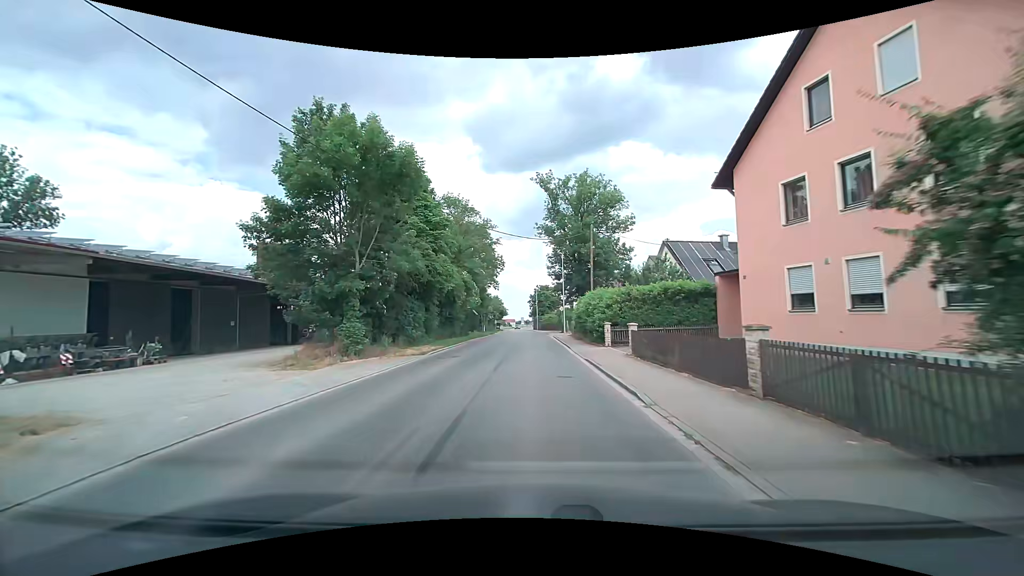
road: tertiary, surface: asphalt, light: Day
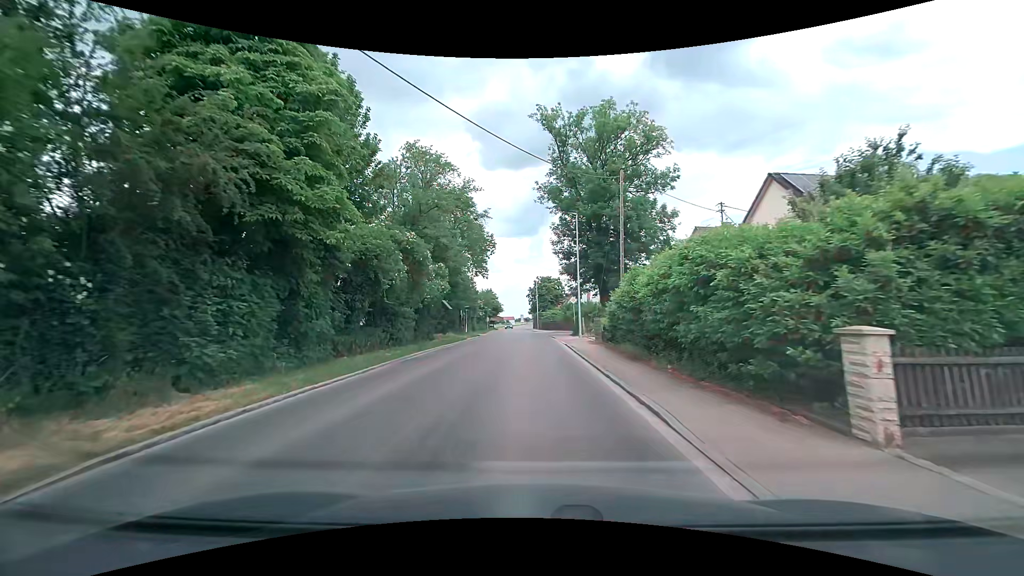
(+0.1, +17.9) m; 0°
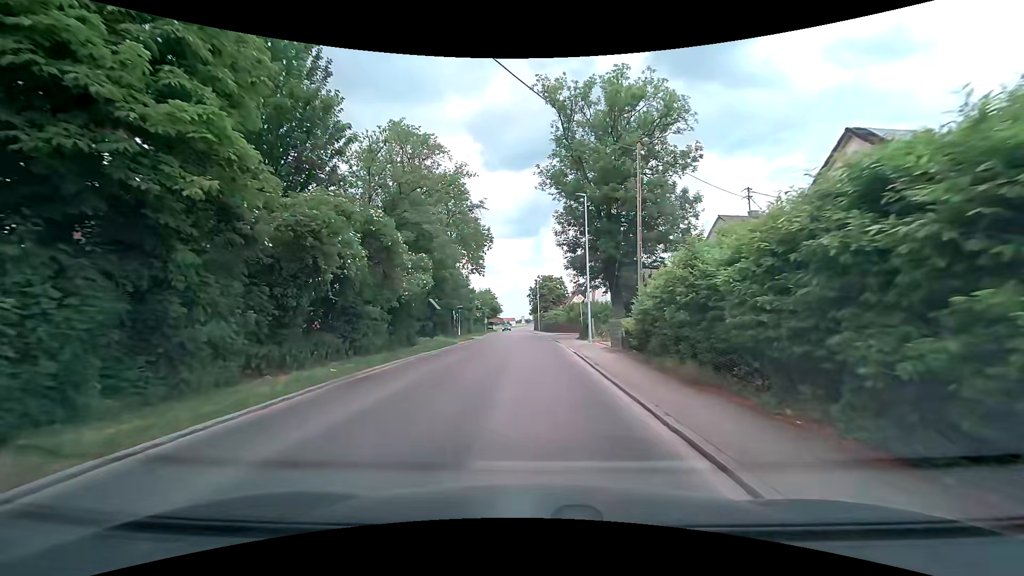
(0.0, +5.3) m; +1°
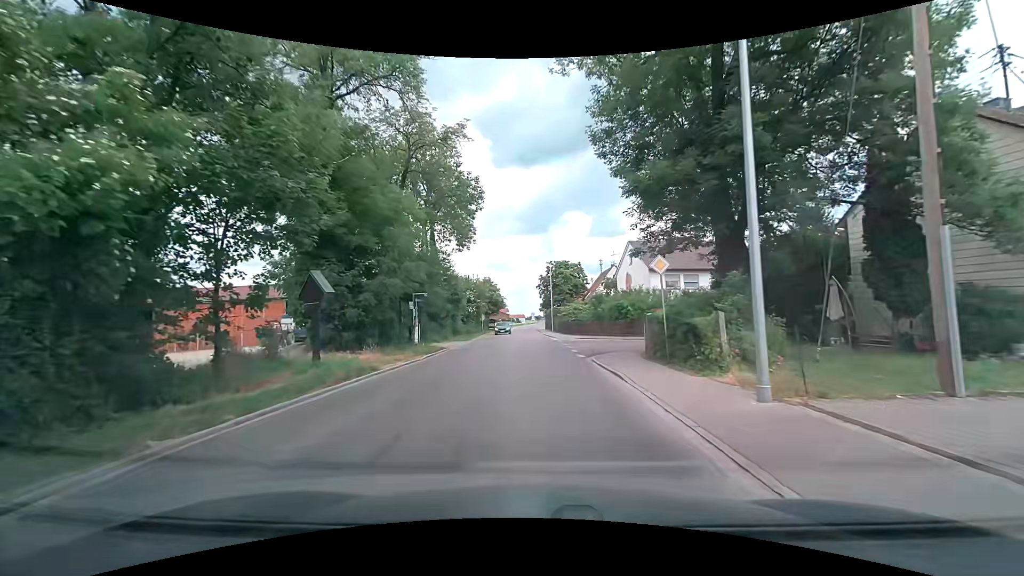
(-0.3, +19.8) m; -2°
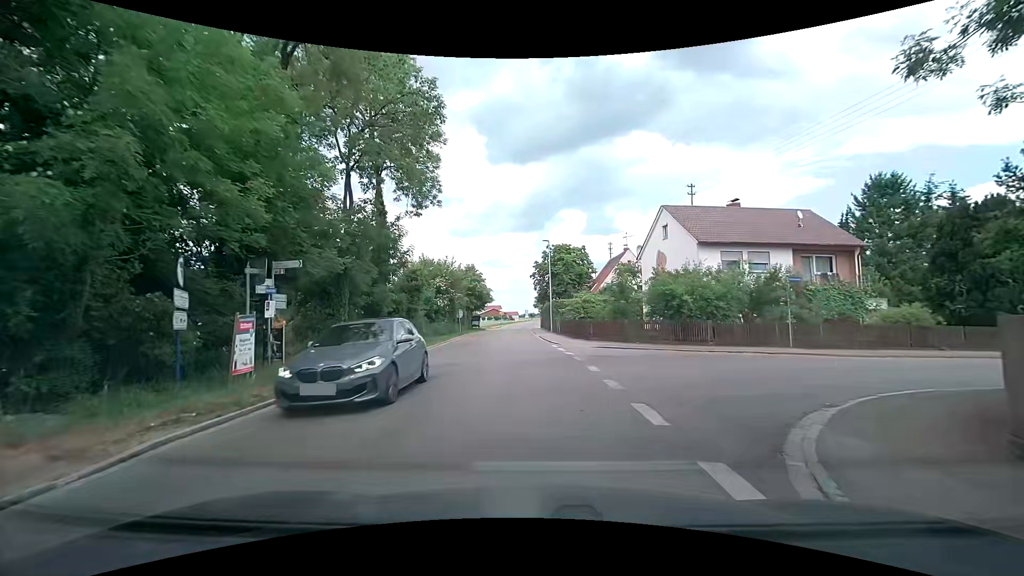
(+0.1, +15.0) m; +1°
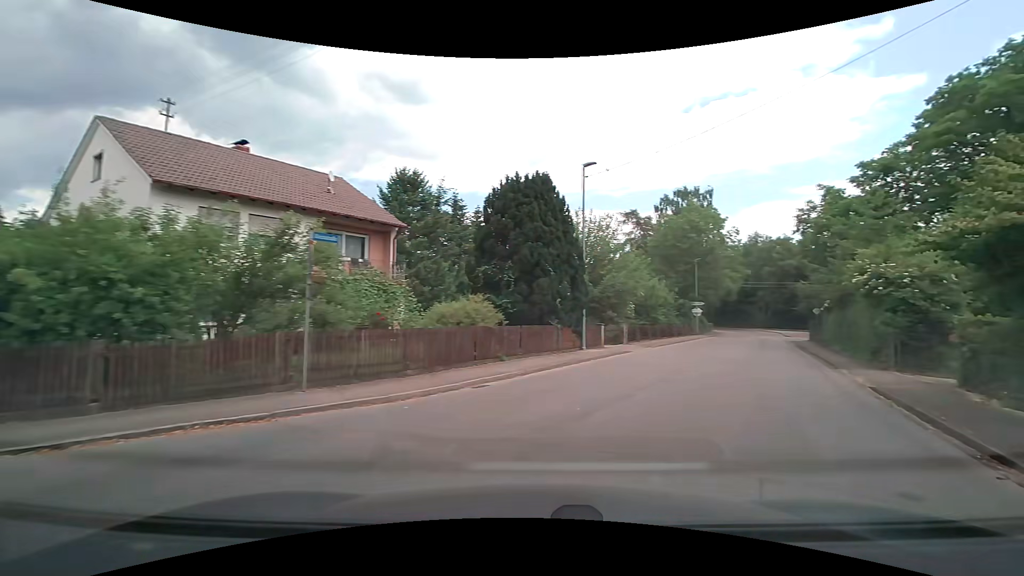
(+4.4, +13.2) m; +51°
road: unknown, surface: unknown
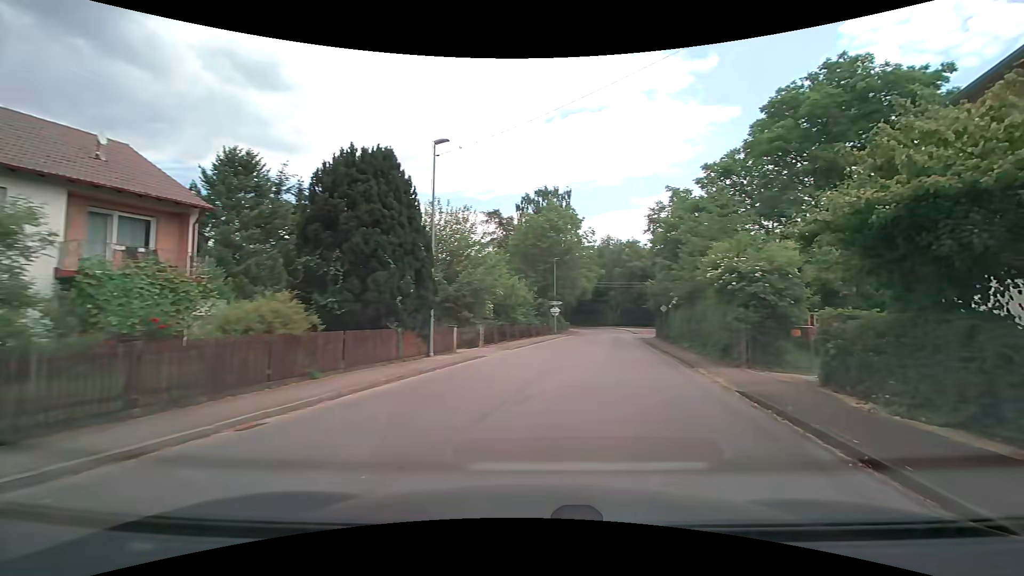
(+0.4, +3.1) m; +15°
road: tertiary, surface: asphalt
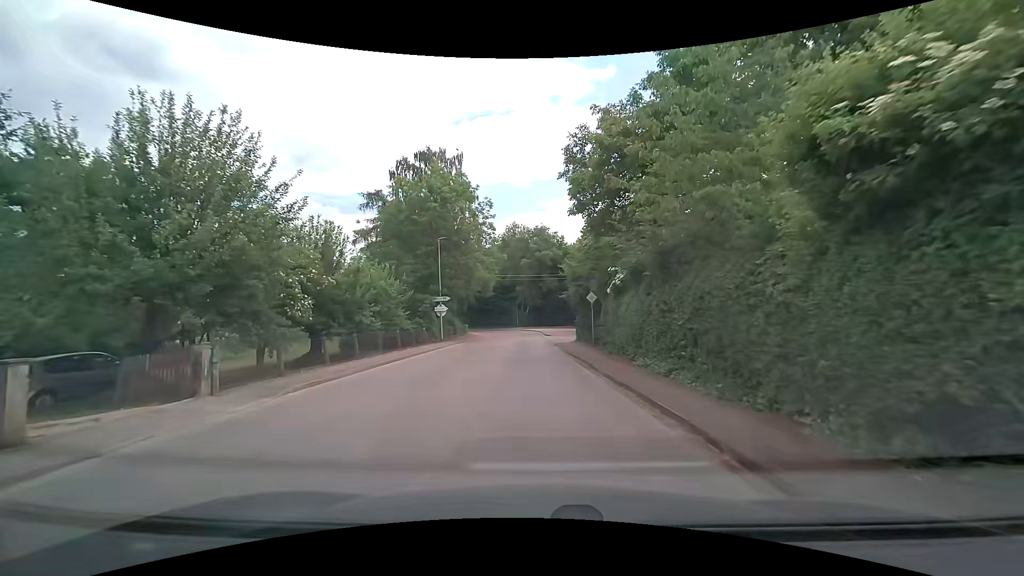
(+2.3, +13.9) m; +11°
(0, +10) (-1, +20) (-1, +30) (-1, +40) (-2, +50) (-3, +60) (-5, +70) (-9, +79) (-14, +87) (-20, +96) m
